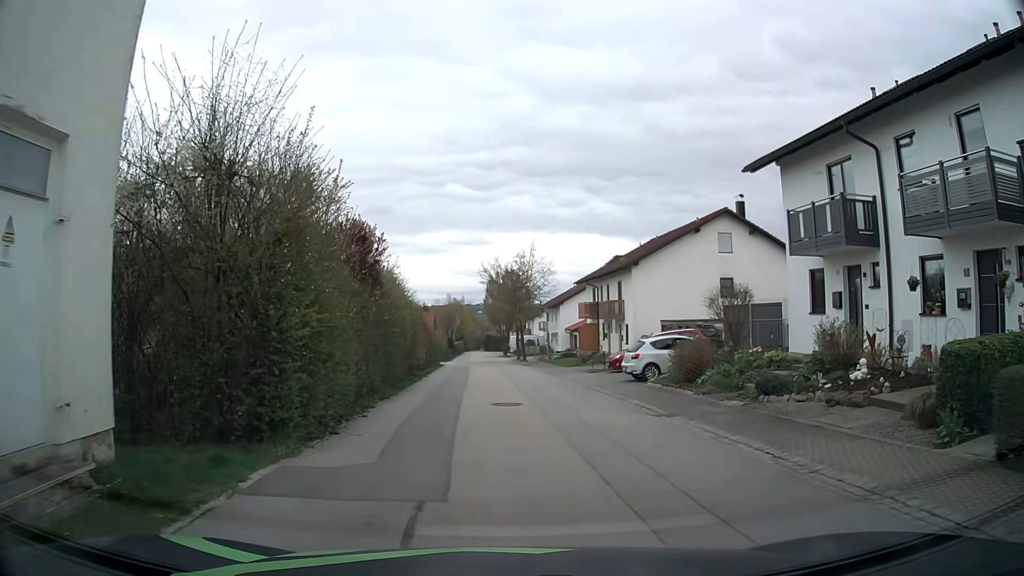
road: residential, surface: asphalt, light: Day
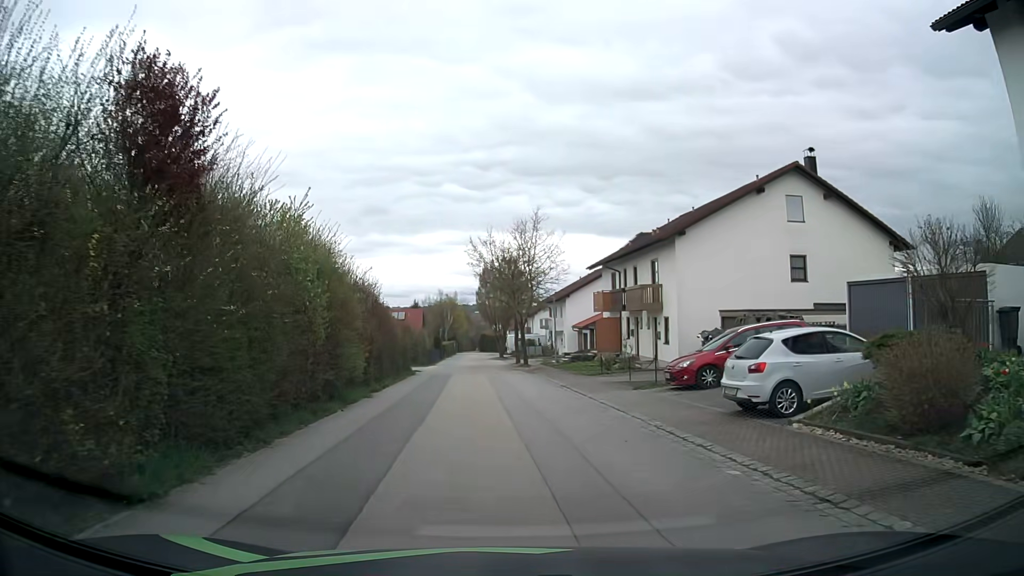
(+0.1, +11.5) m; 0°
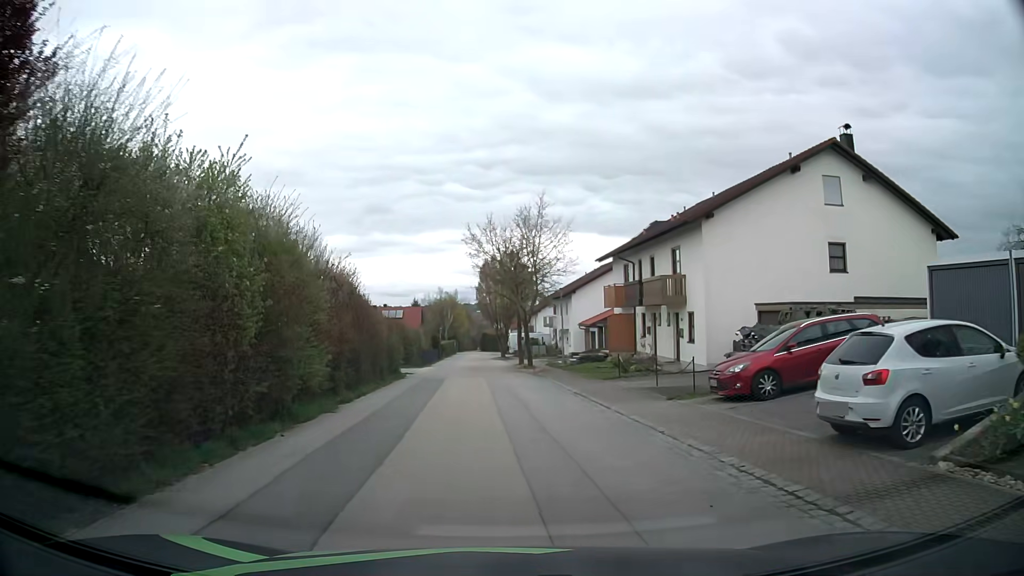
(0.0, +3.9) m; +1°
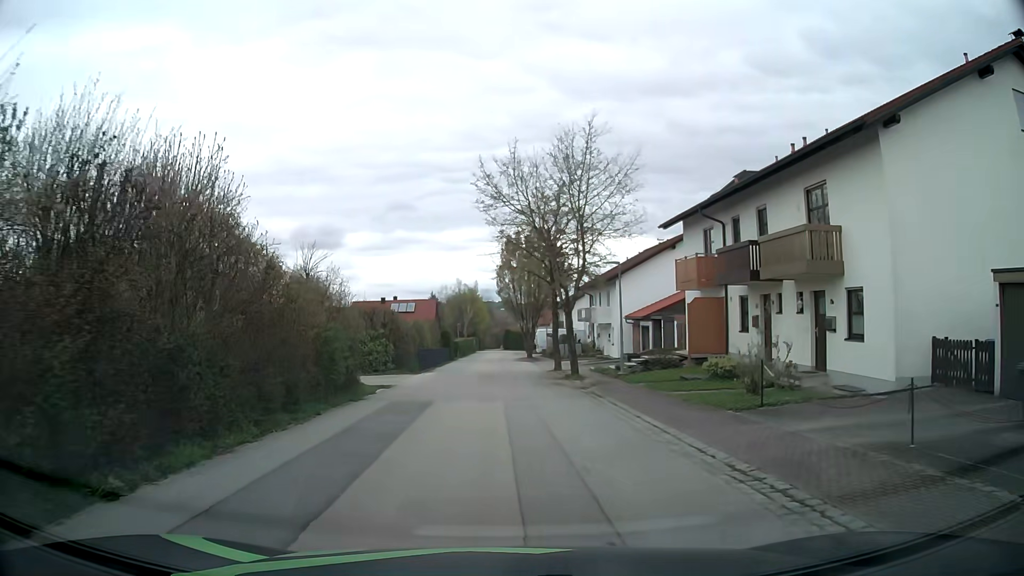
(-0.4, +12.0) m; -2°
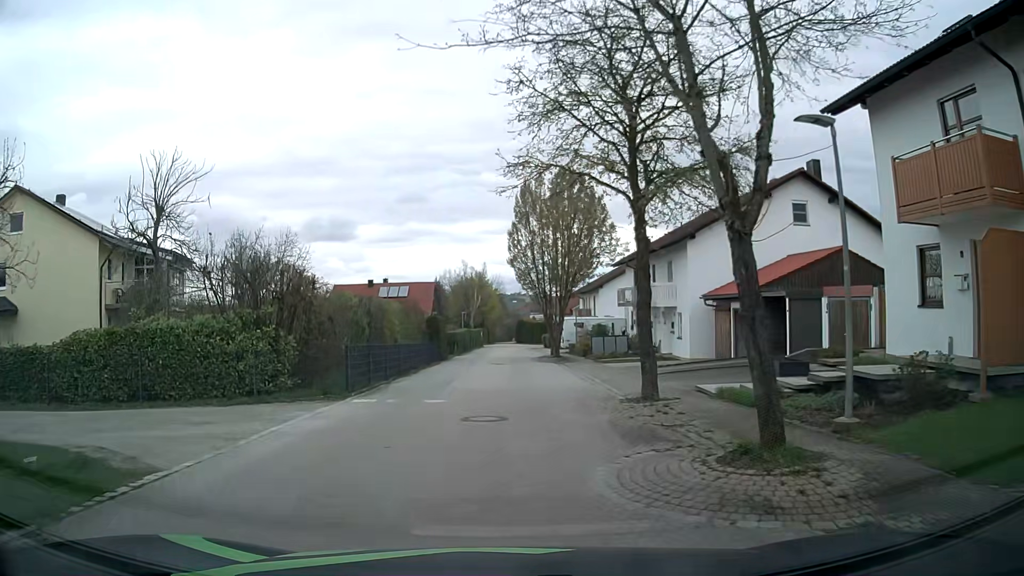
(-0.2, +16.2) m; -1°
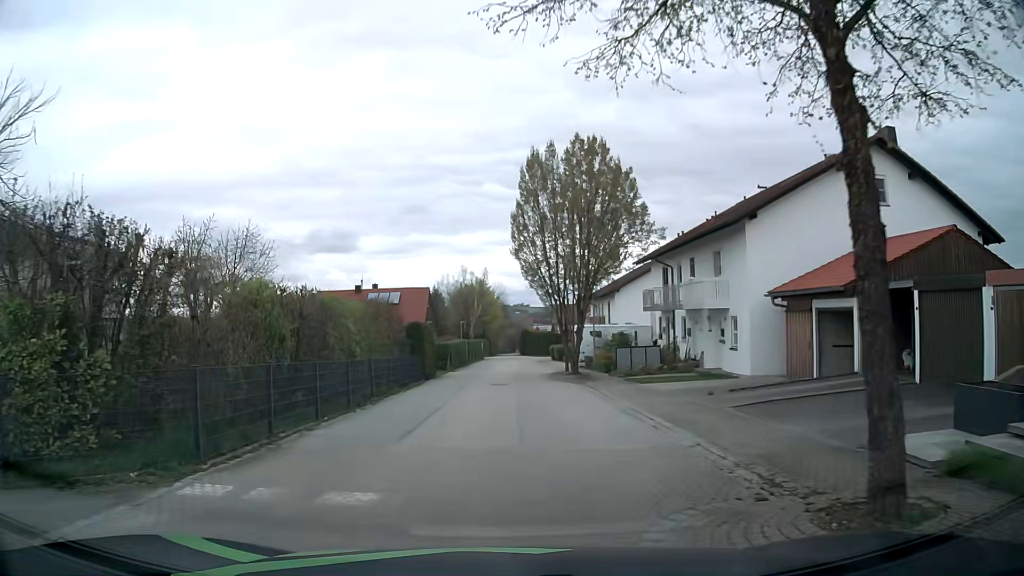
(0.0, +7.8) m; 0°
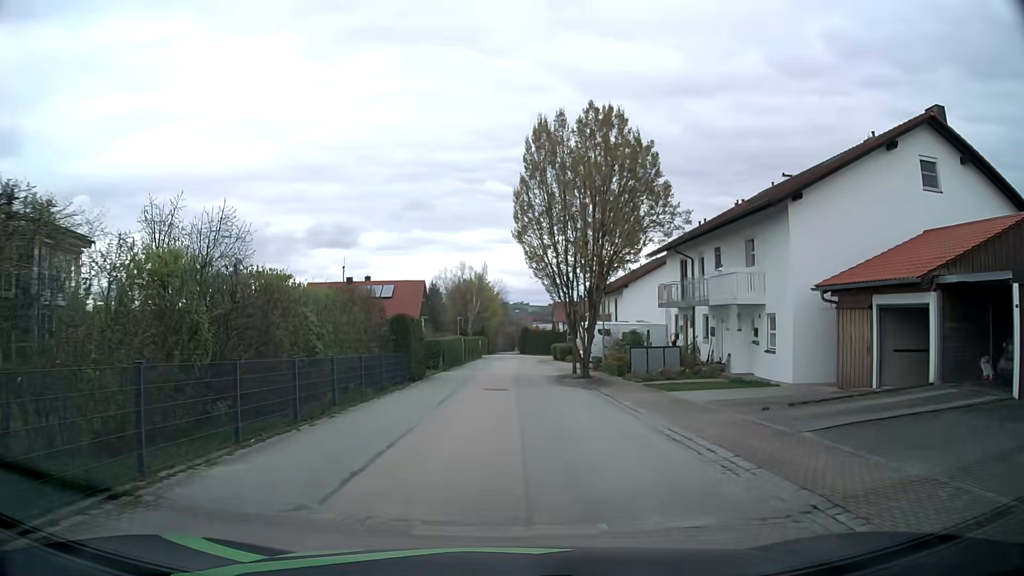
(0.0, +3.8) m; -1°
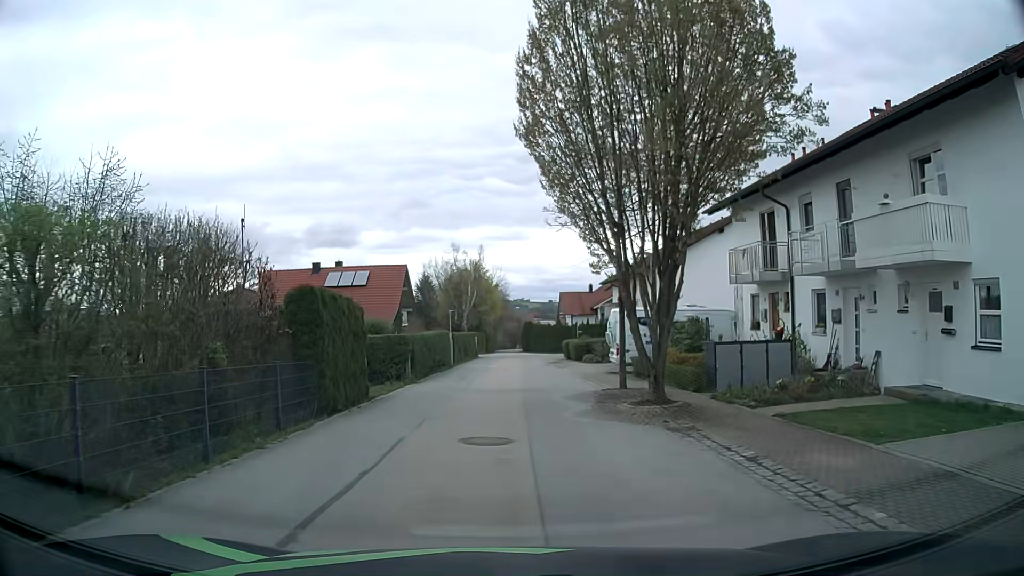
(+0.3, +11.3) m; +2°
